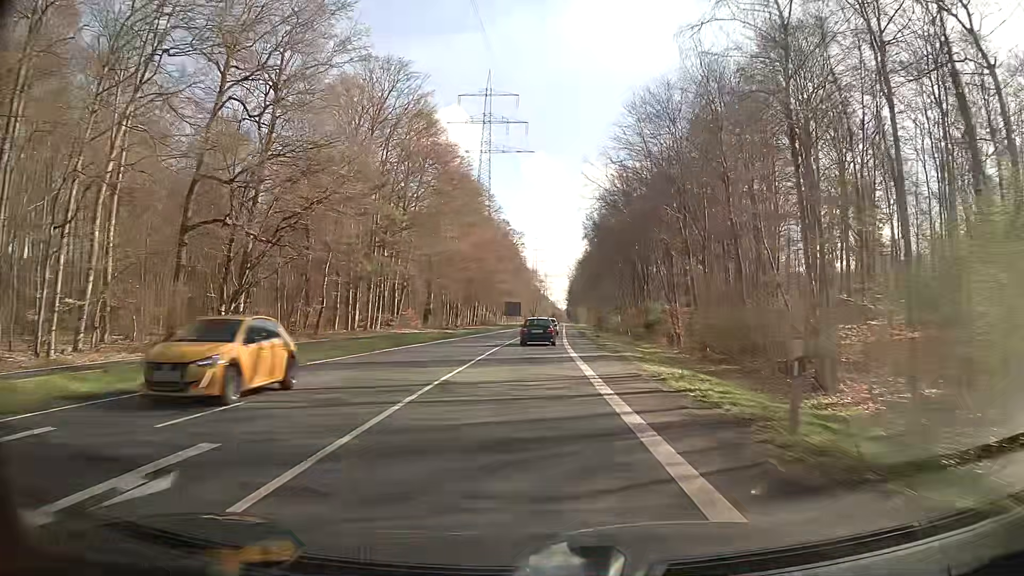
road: secondary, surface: asphalt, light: Day
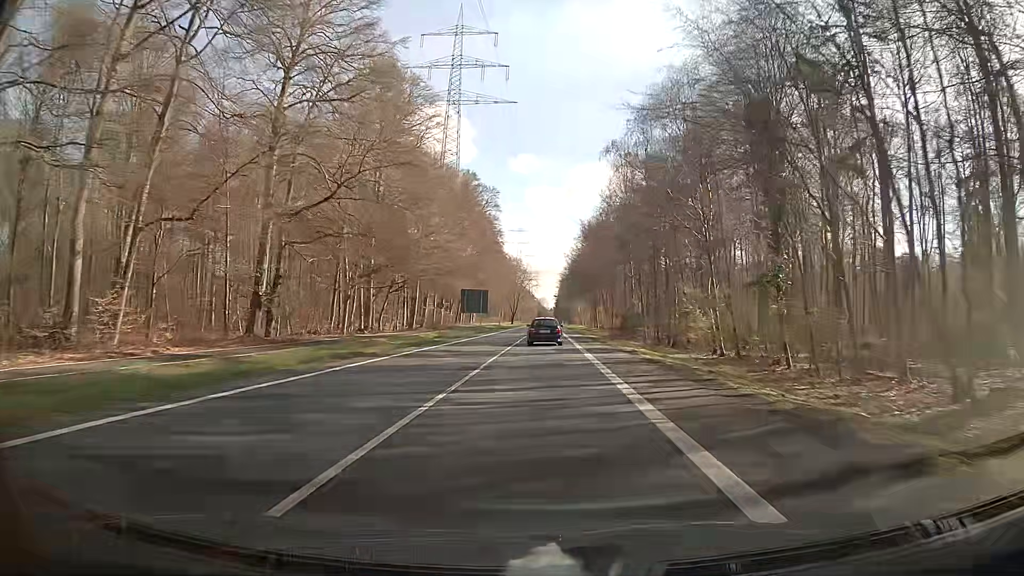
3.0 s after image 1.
(+0.8, +58.6) m; +2°
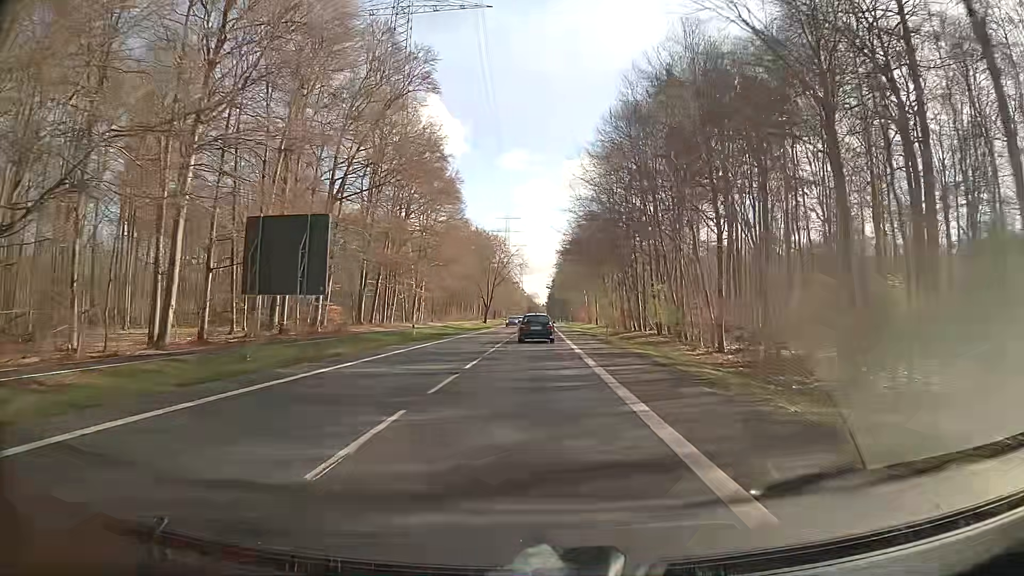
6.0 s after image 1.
(+0.3, +61.7) m; 0°
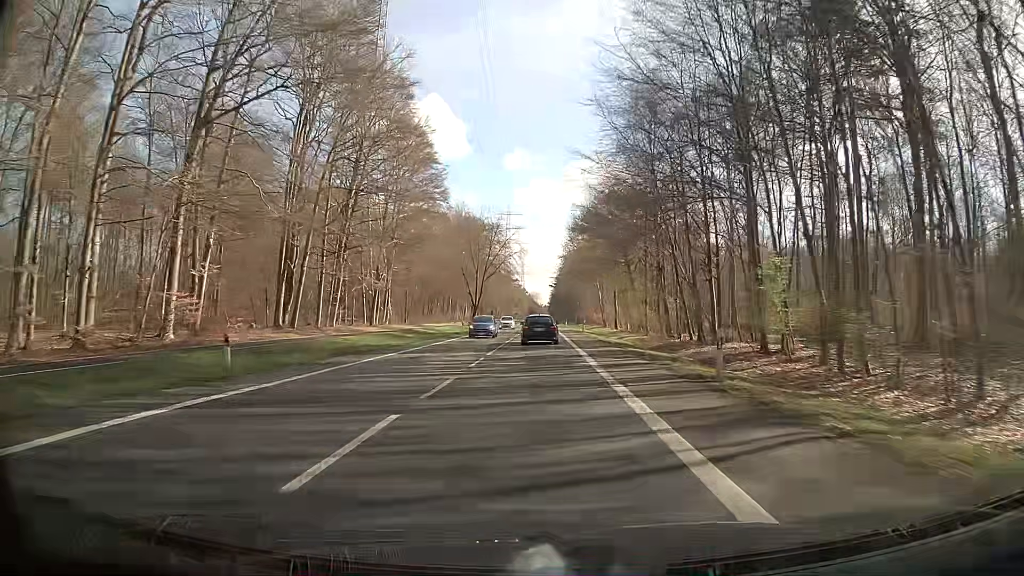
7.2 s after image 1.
(-0.1, +24.6) m; 0°
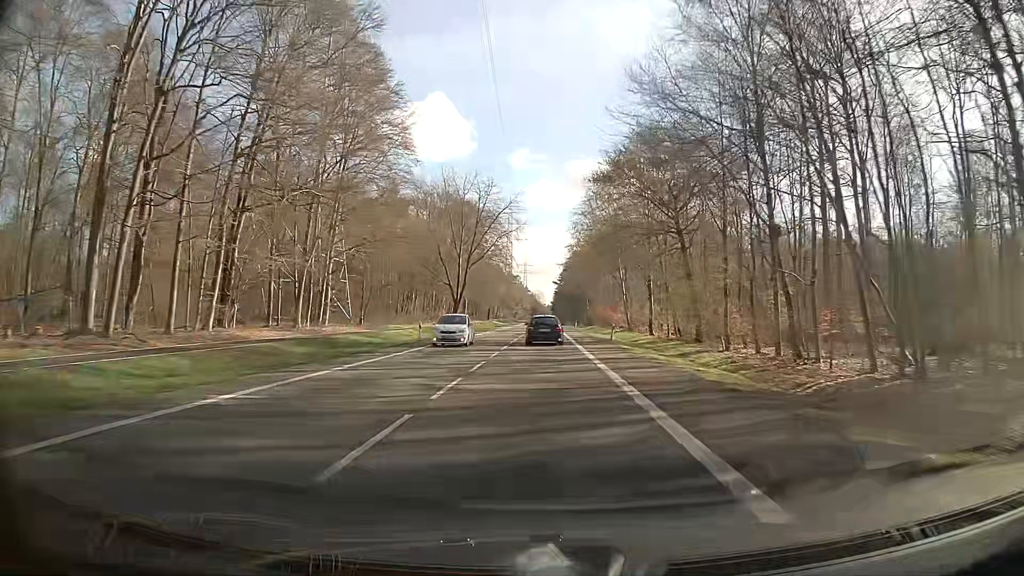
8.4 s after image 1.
(-0.1, +24.1) m; -1°
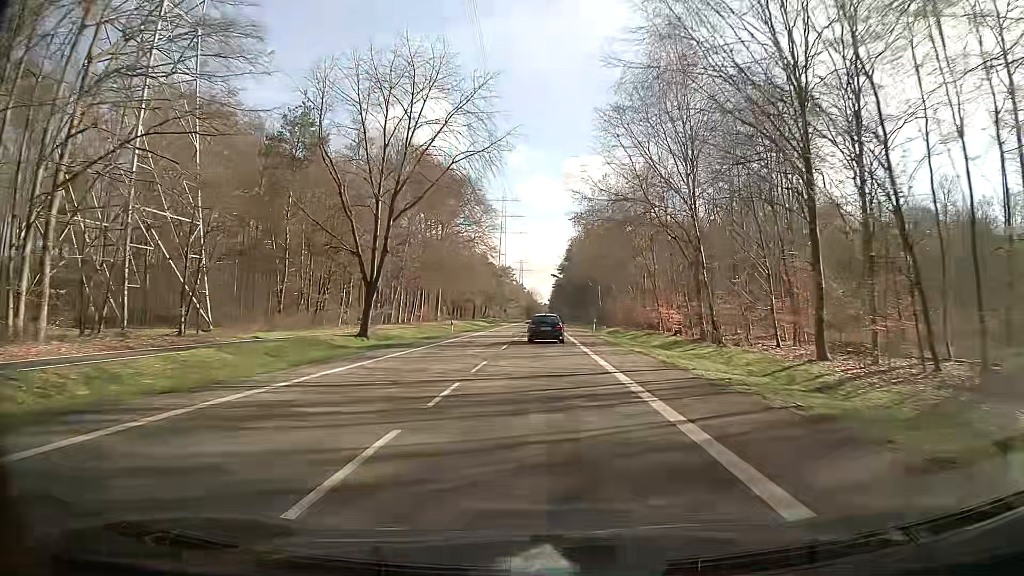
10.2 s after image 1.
(+0.4, +35.5) m; +1°
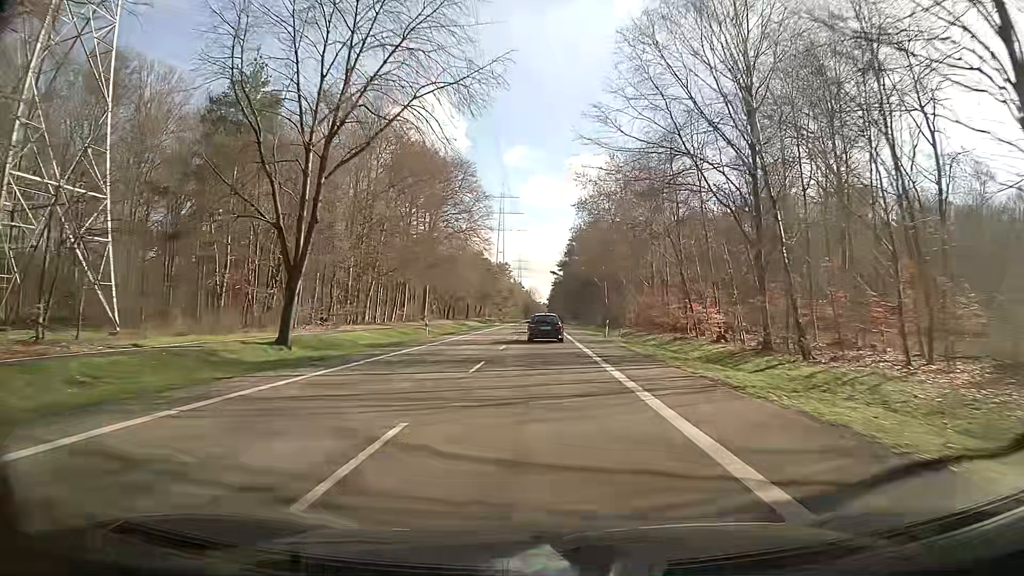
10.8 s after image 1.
(+0.1, +11.7) m; 0°
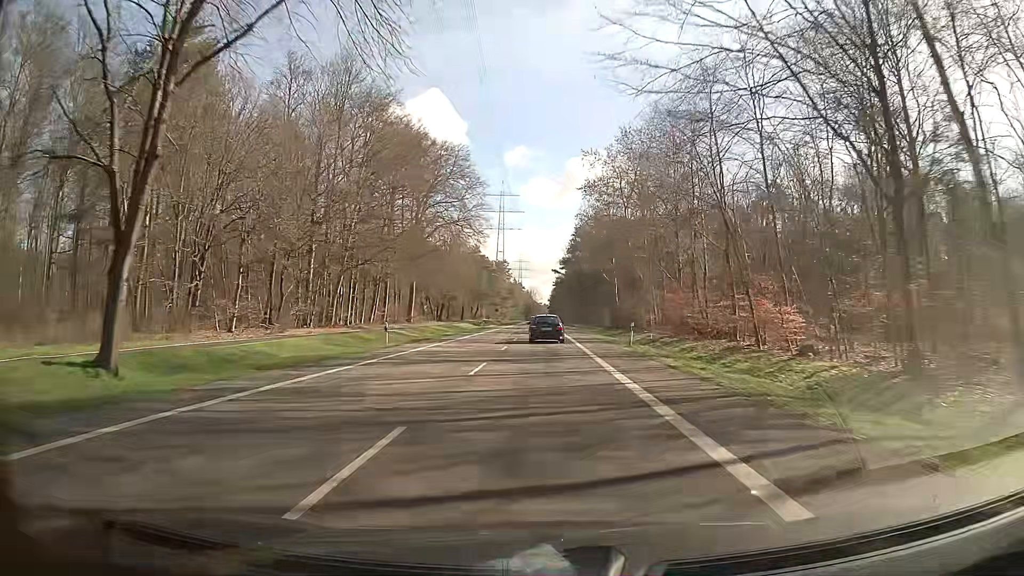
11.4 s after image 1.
(0.0, +11.7) m; +1°
(0, +10) (0, +20) (0, +30) (0, +40) (0, +50) (0, +60) (0, +70) (0, +80) (-1, +90) (-1, +100) m
